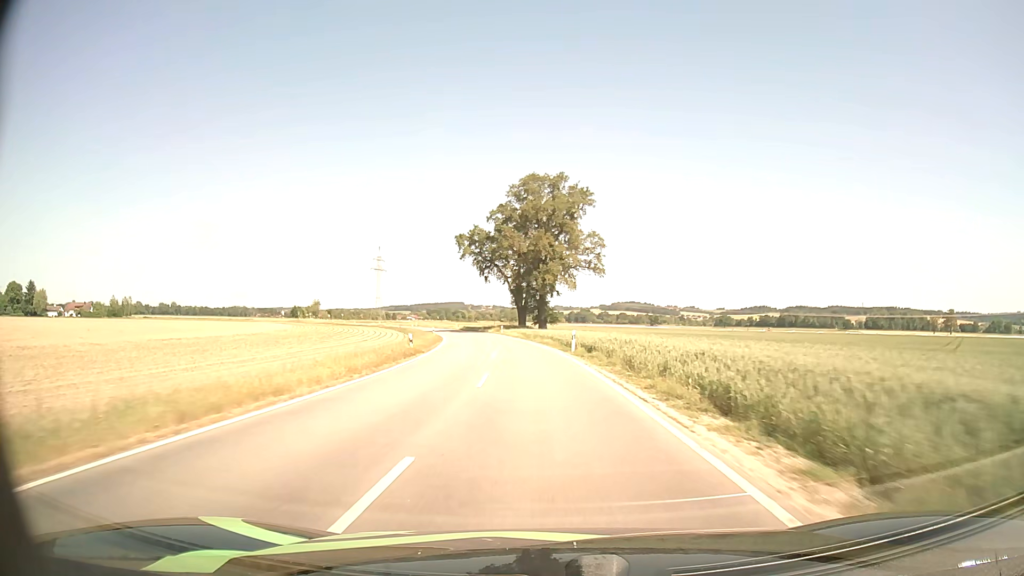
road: tertiary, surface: asphalt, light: Day
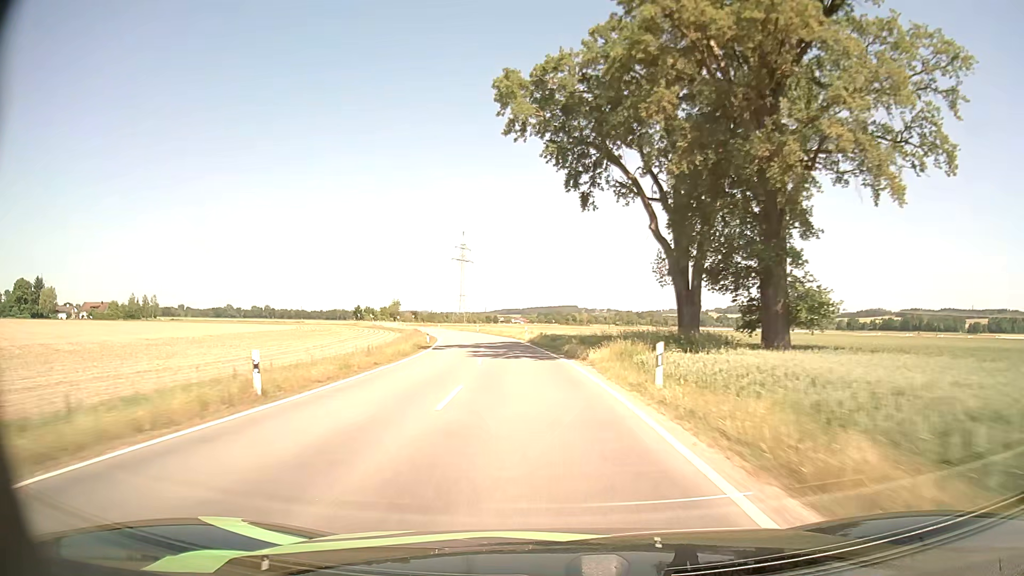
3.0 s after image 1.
(-5.1, +64.8) m; -9°
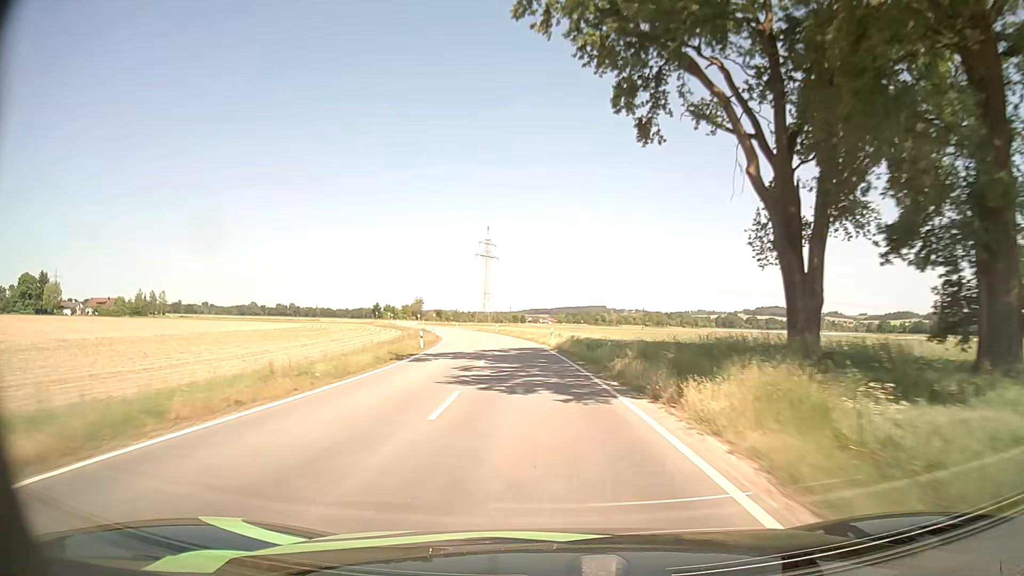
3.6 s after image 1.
(-0.3, +13.2) m; -2°
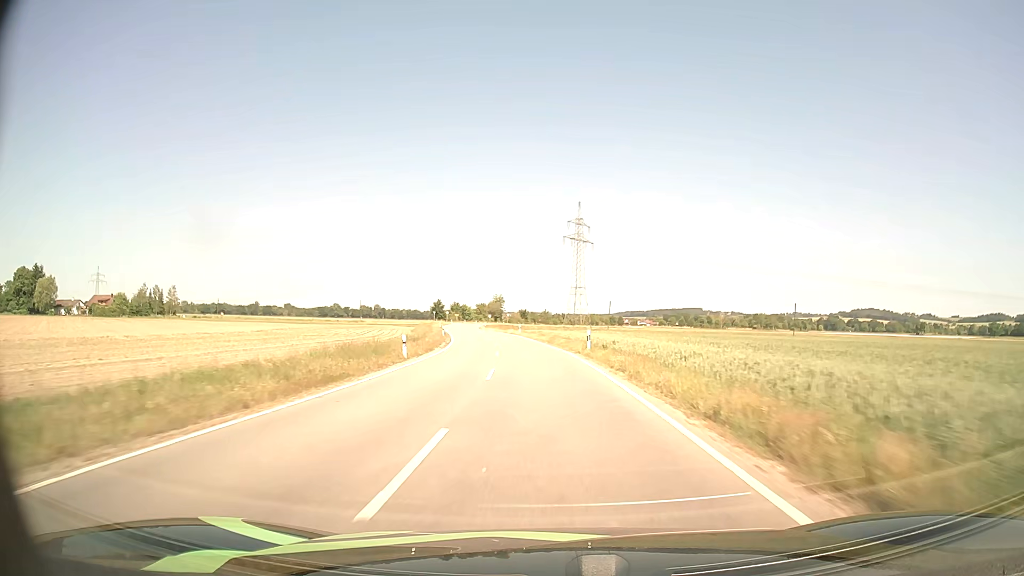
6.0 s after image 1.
(-3.9, +53.5) m; -8°
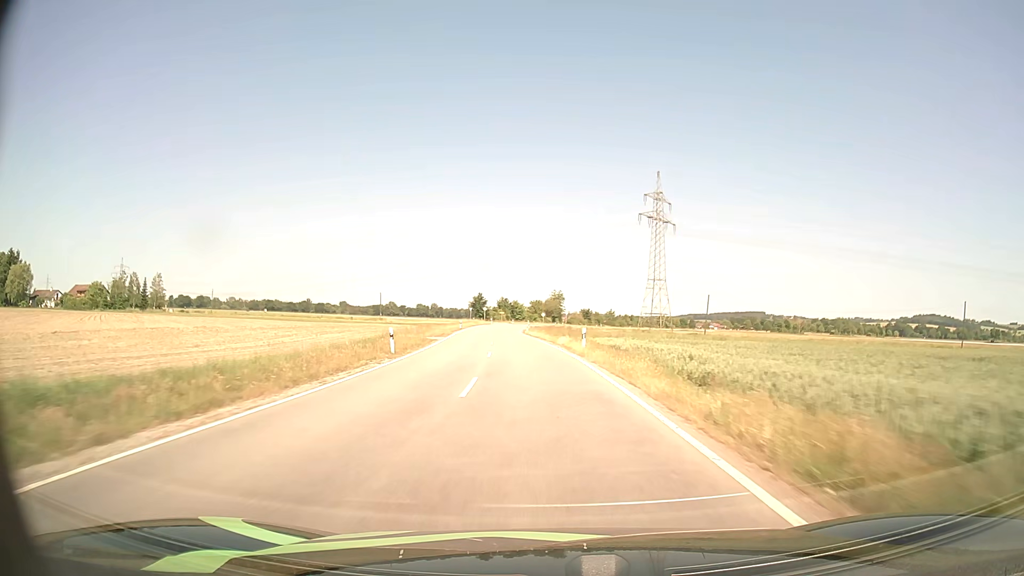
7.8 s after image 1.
(-1.8, +41.2) m; -5°
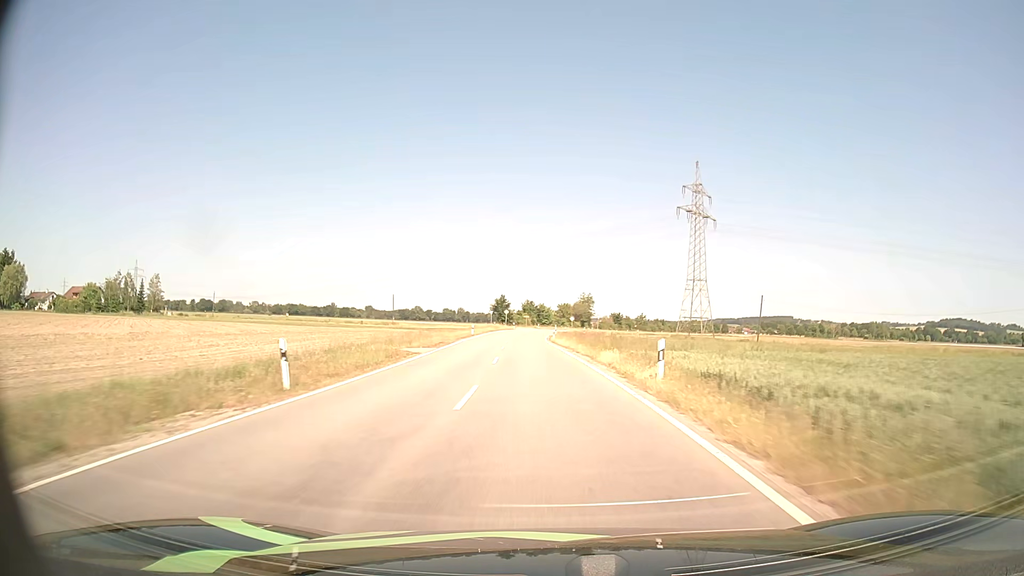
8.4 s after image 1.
(-0.3, +13.8) m; -2°
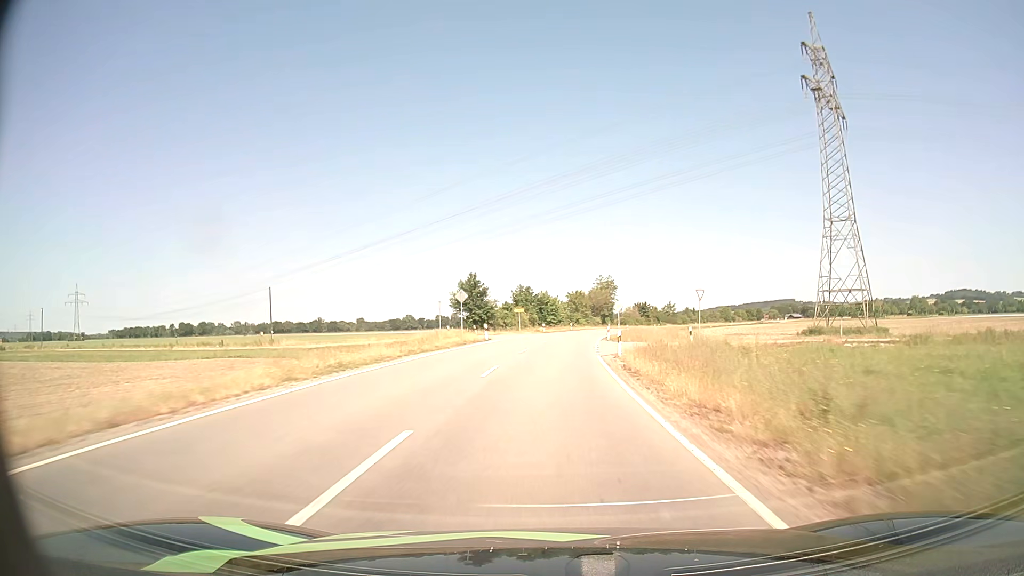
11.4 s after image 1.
(-2.0, +67.2) m; 0°
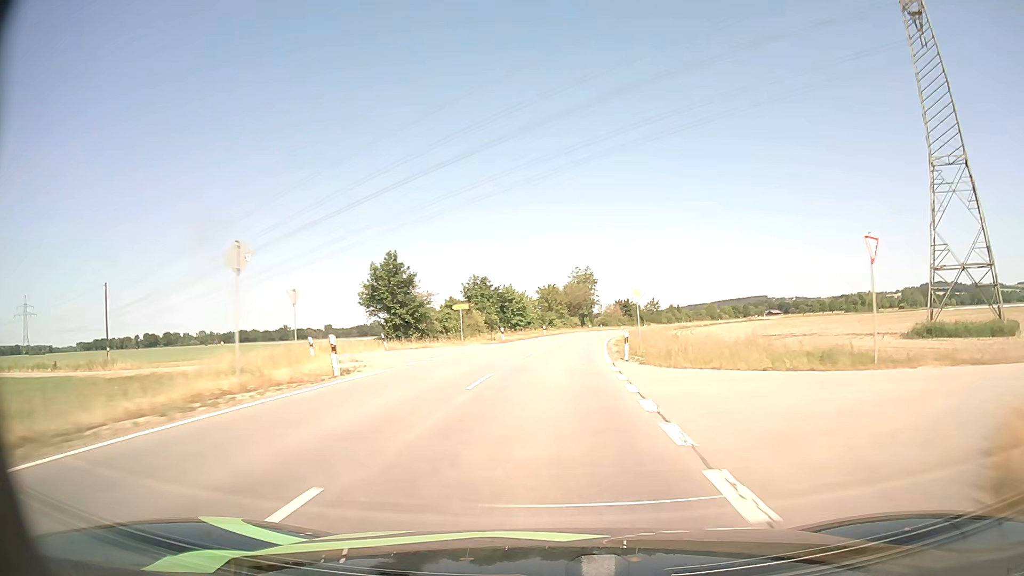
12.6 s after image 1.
(+0.5, +27.0) m; +2°
(0, +10) (0, +20) (+1, +30) (+1, +40) (+2, +50) (+3, +60) (+5, +70) (+6, +80) (+8, +90) (+10, +99) m
